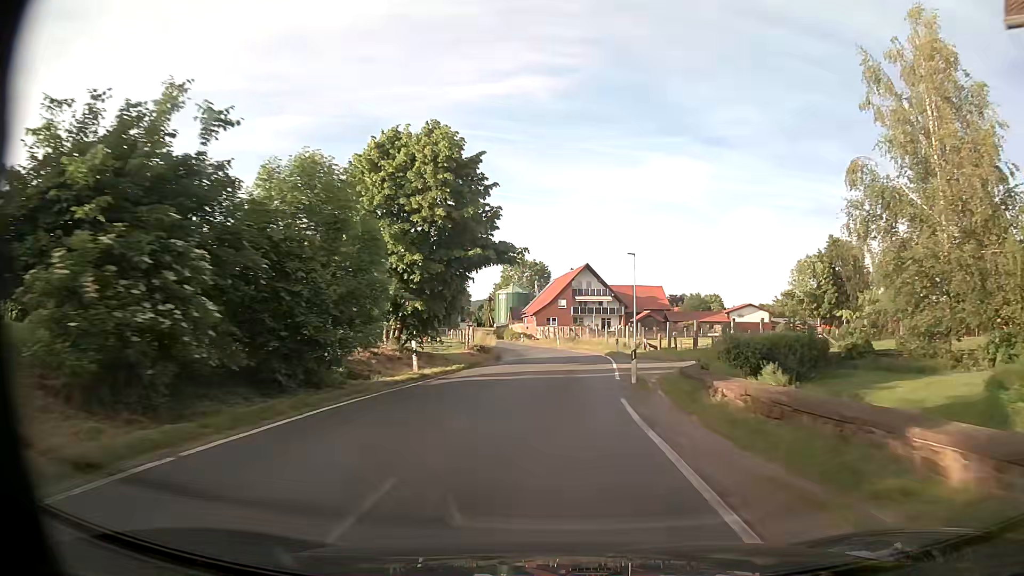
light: Day
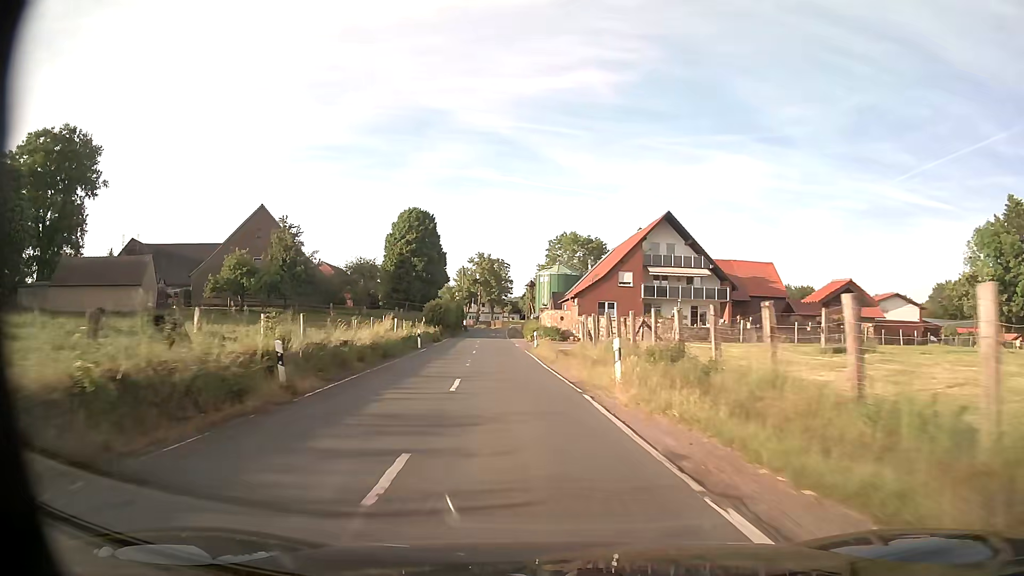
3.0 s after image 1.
(+0.8, +44.8) m; -5°
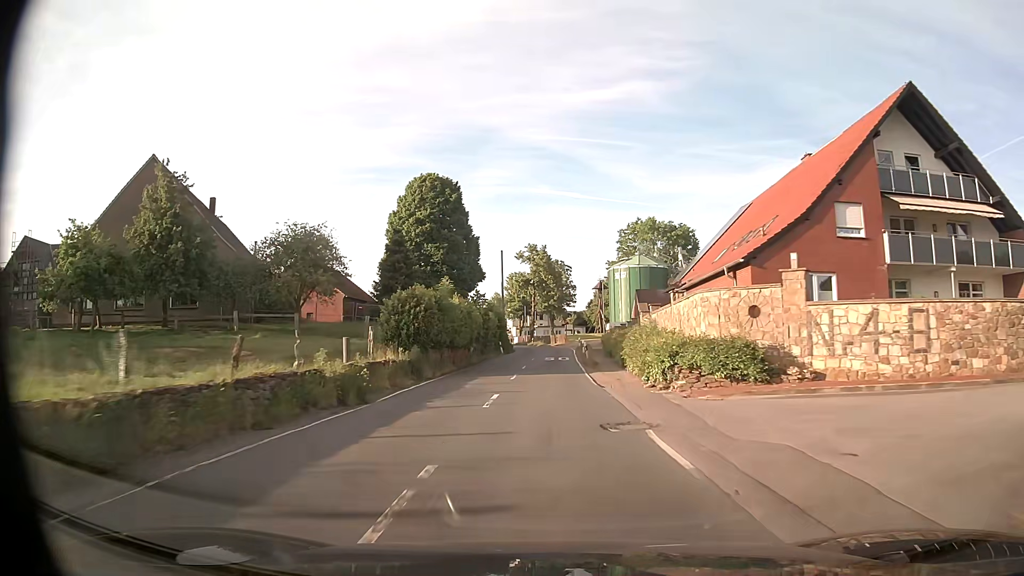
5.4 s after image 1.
(-2.6, +36.5) m; -6°
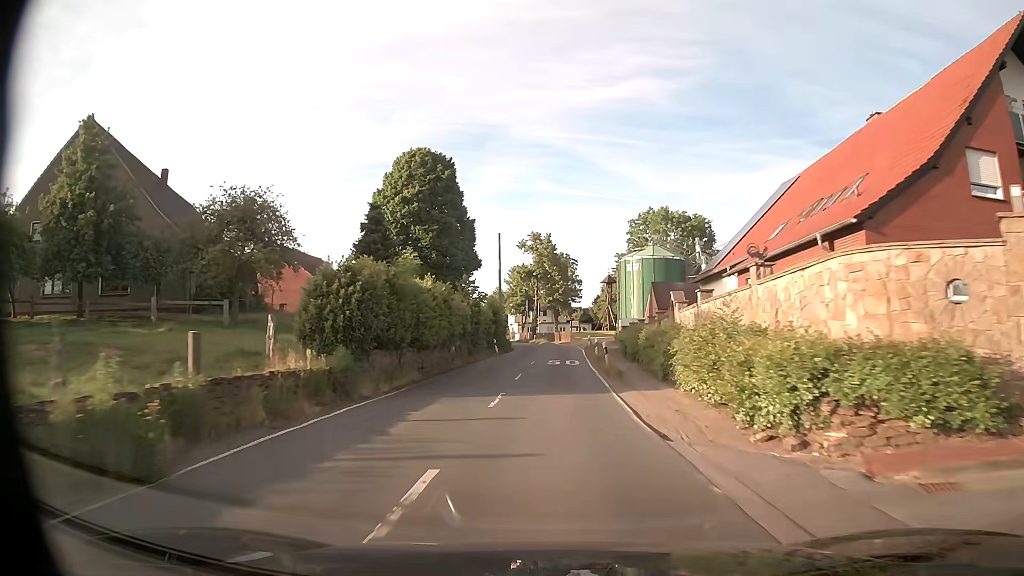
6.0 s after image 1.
(0.0, +9.2) m; 0°
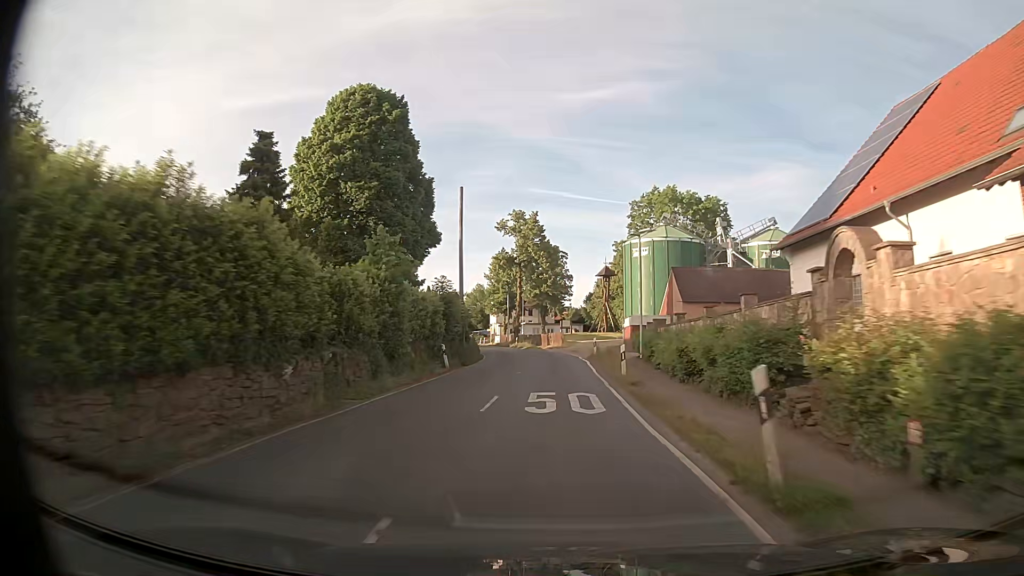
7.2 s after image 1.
(+0.1, +18.5) m; +1°
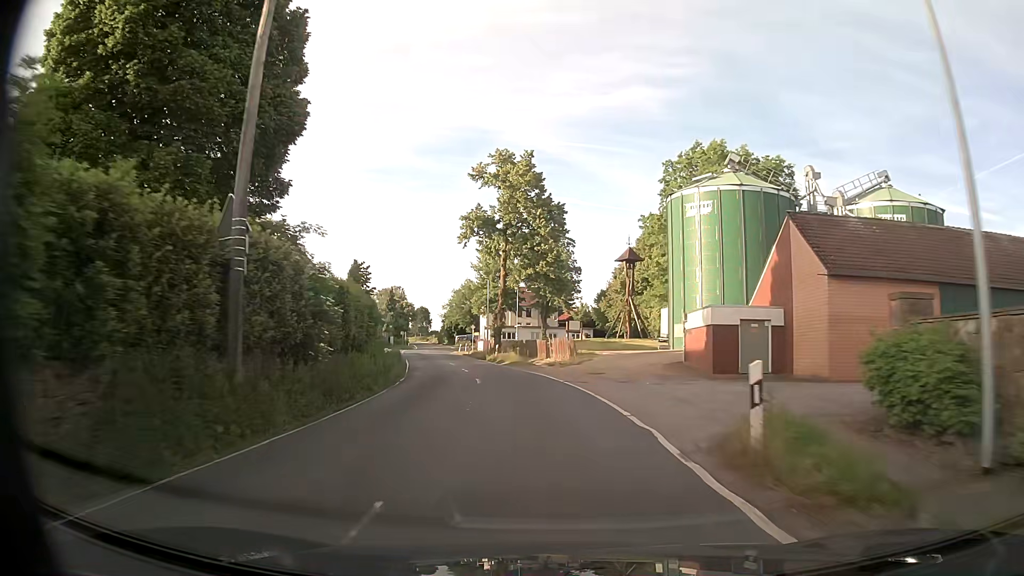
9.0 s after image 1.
(+0.4, +27.4) m; 0°
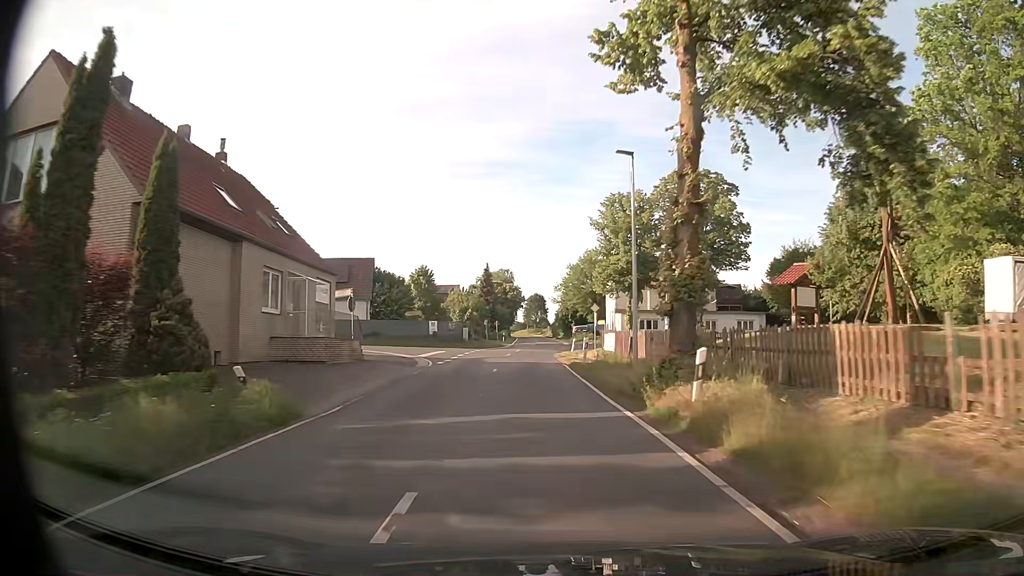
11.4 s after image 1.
(-3.6, +35.6) m; -11°
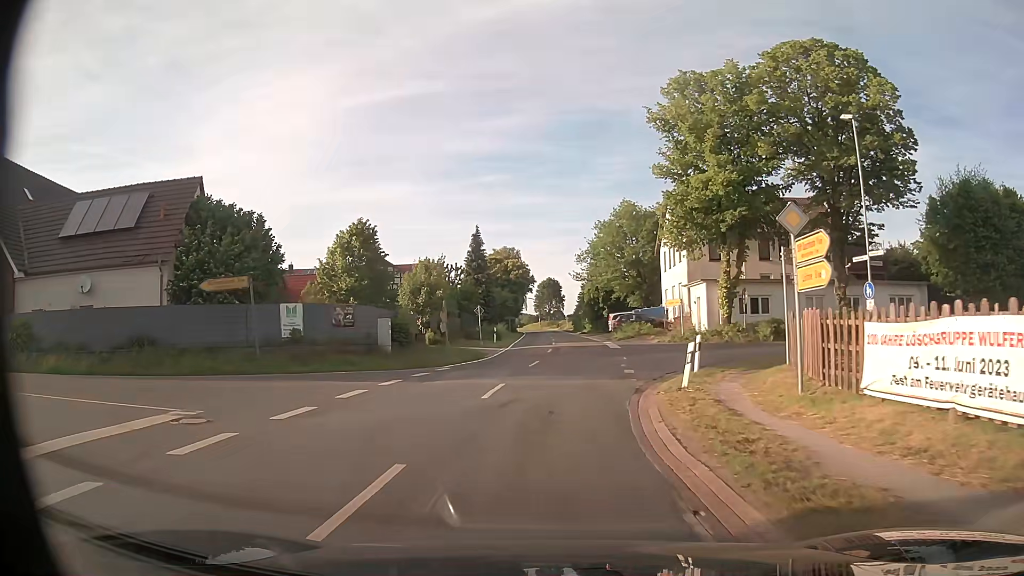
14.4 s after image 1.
(-0.6, +34.2) m; -1°
